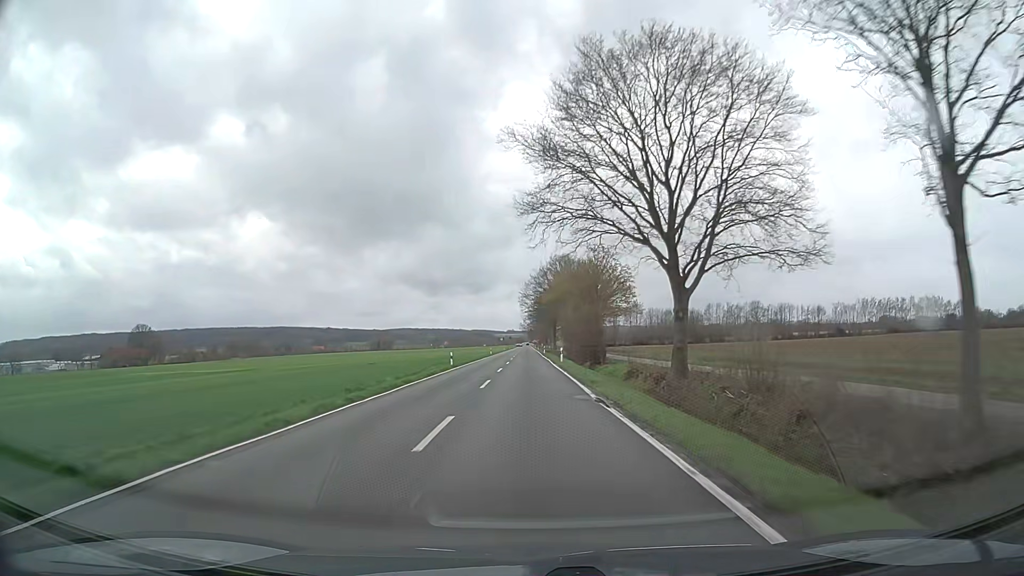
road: secondary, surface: asphalt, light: Day
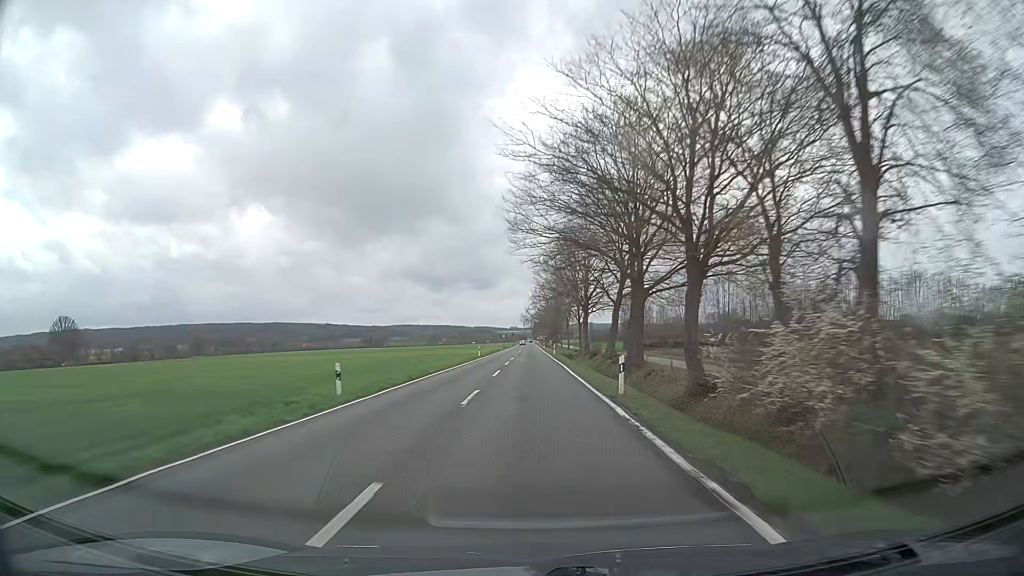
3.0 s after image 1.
(+0.3, +78.5) m; 0°
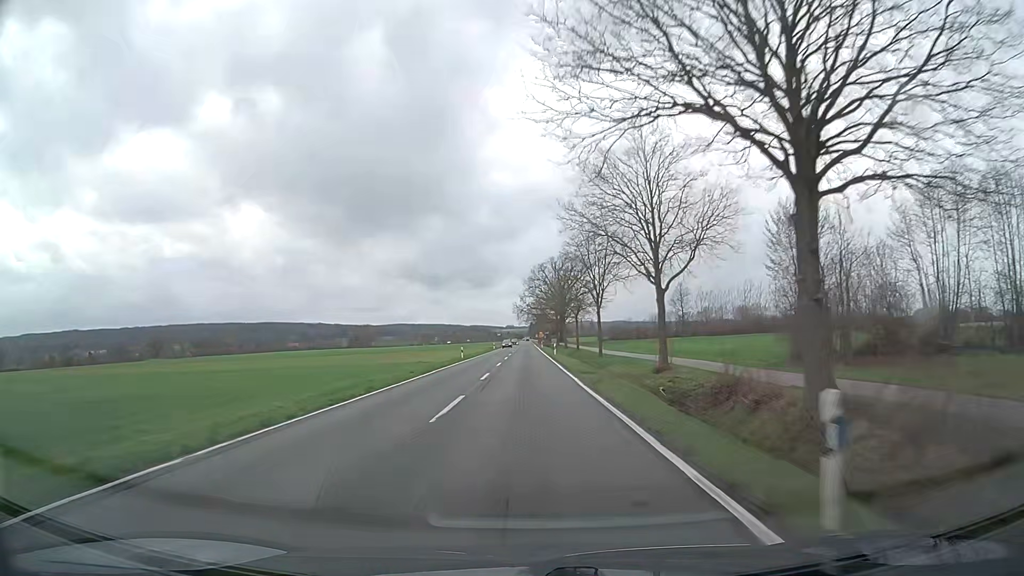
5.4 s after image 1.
(+0.1, +62.9) m; 0°
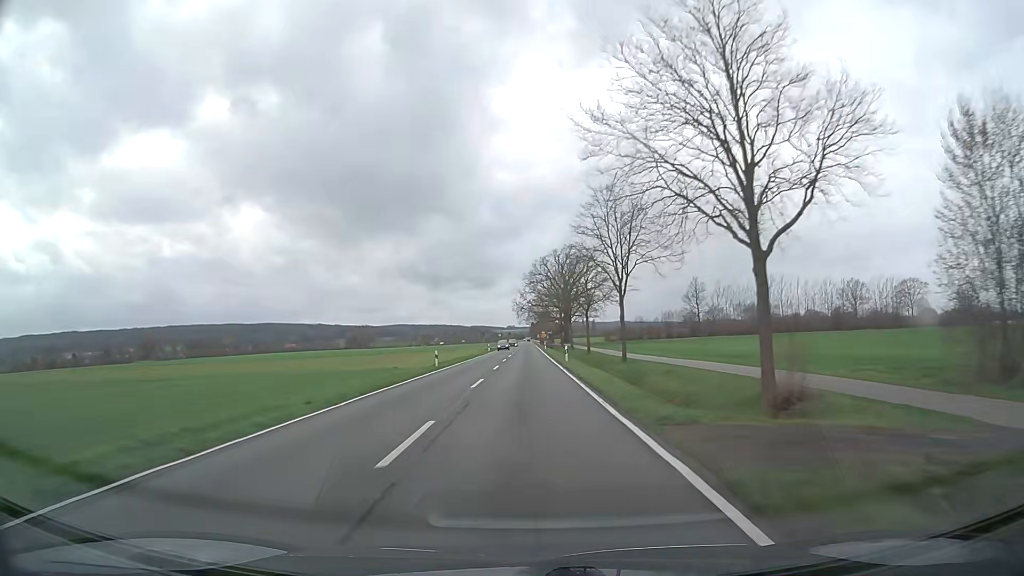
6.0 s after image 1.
(0.0, +15.8) m; 0°
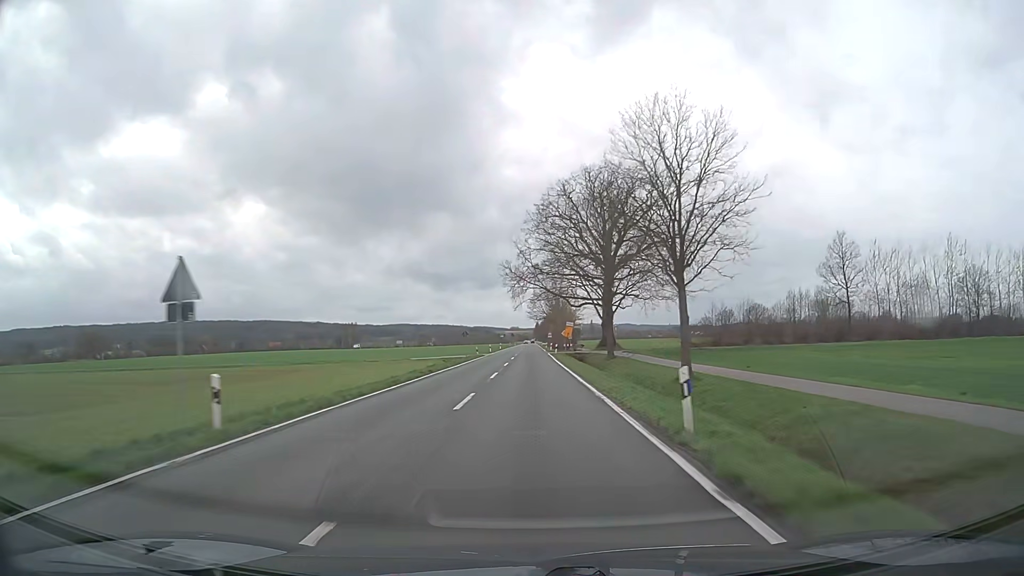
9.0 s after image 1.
(-0.1, +78.8) m; 0°
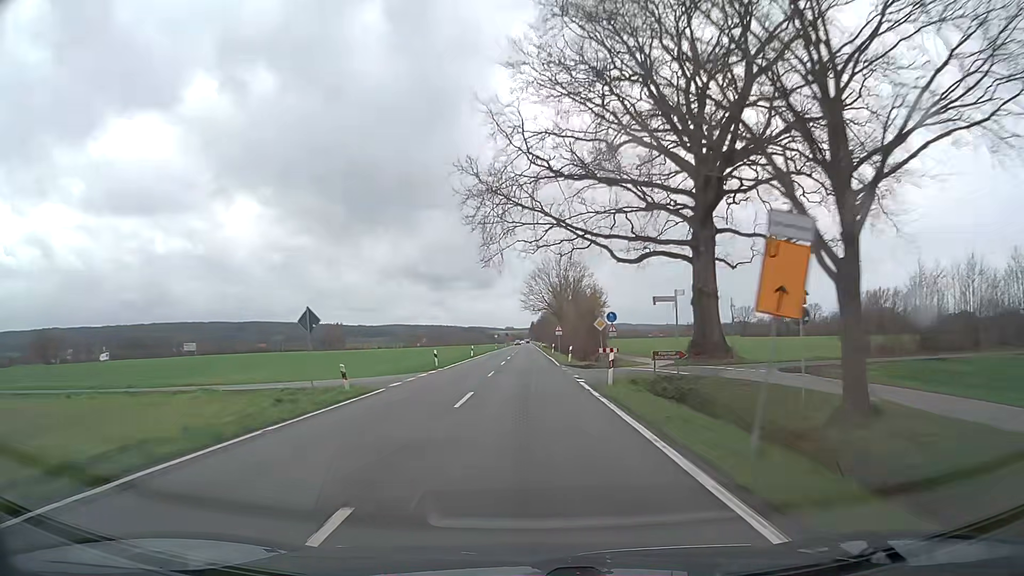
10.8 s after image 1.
(+0.2, +47.3) m; 0°
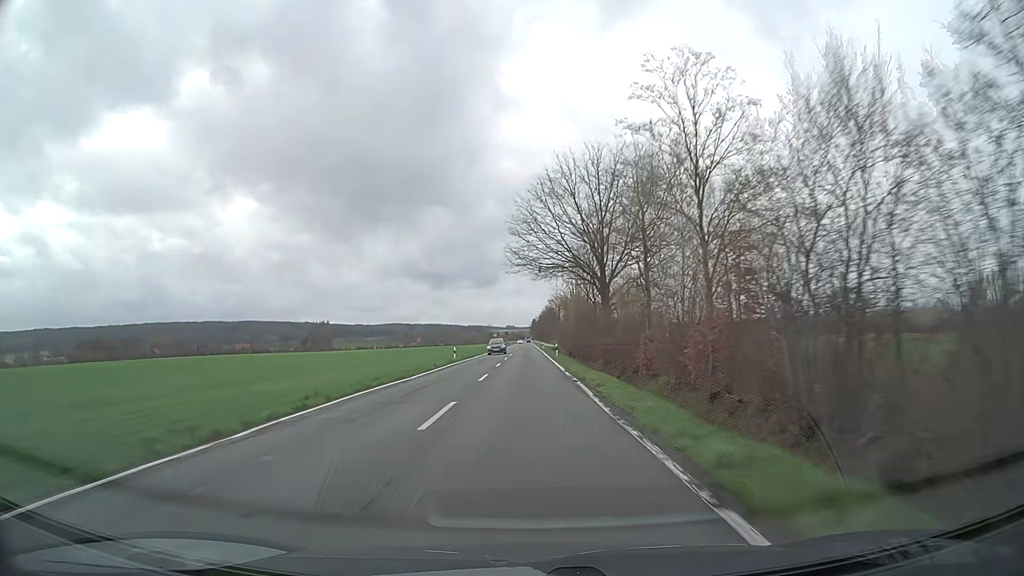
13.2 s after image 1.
(0.0, +63.2) m; 0°
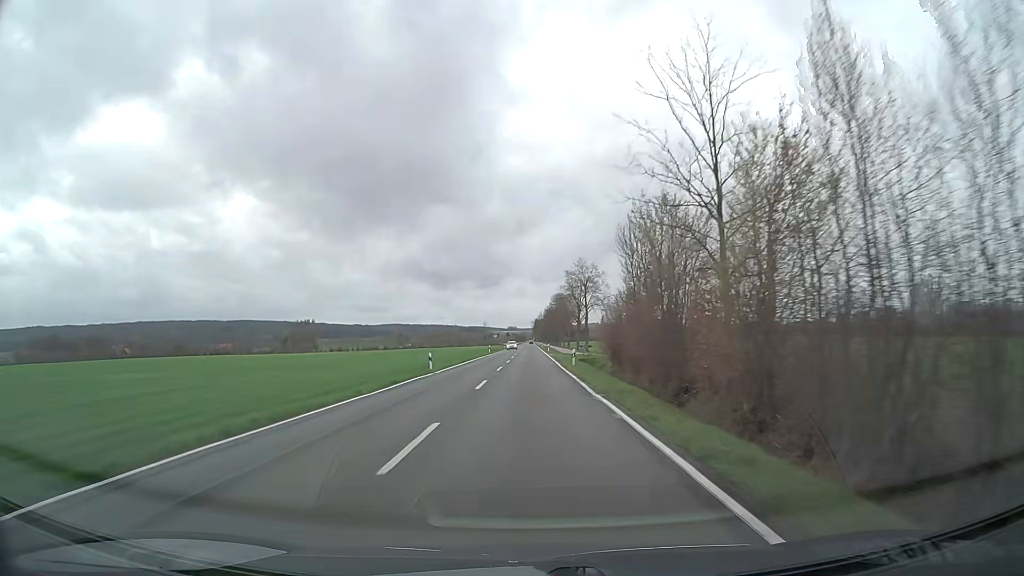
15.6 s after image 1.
(-0.2, +63.3) m; 0°
(0, +10) (0, +20) (0, +30) (0, +40) (0, +50) (0, +60) (0, +70) (0, +80) (0, +90) (0, +100) m
